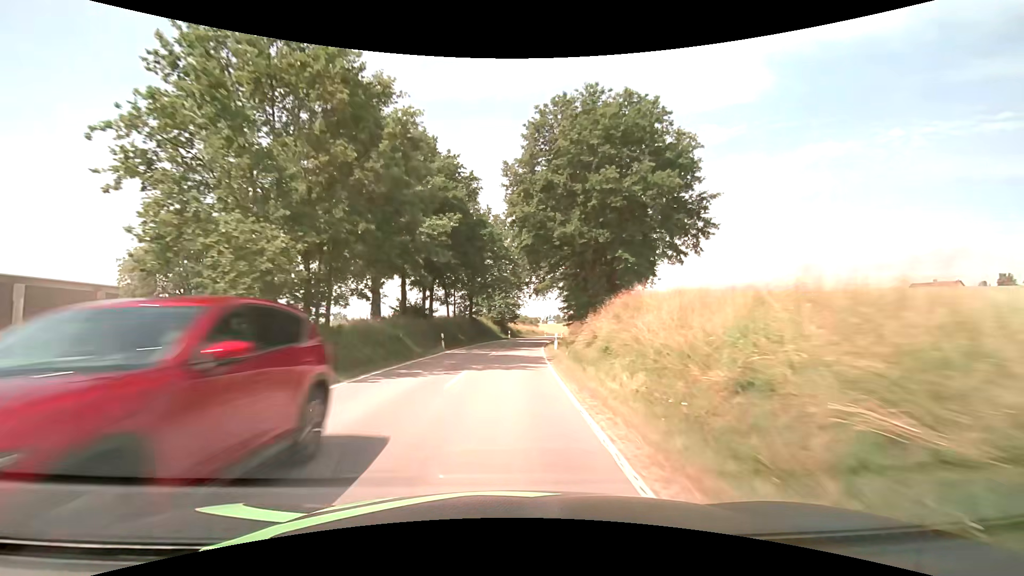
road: secondary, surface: asphalt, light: Day
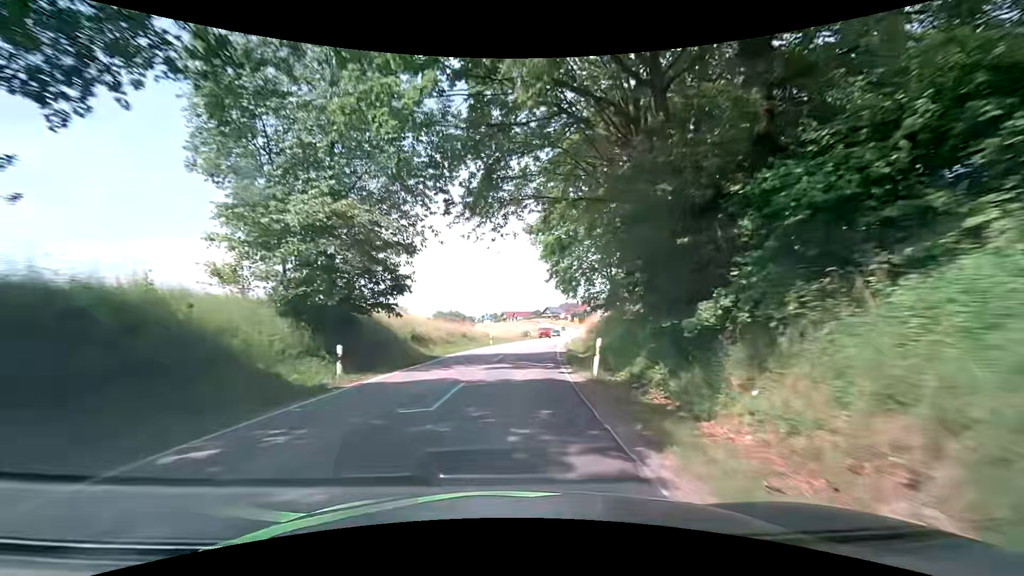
(+2.6, +52.3) m; +7°
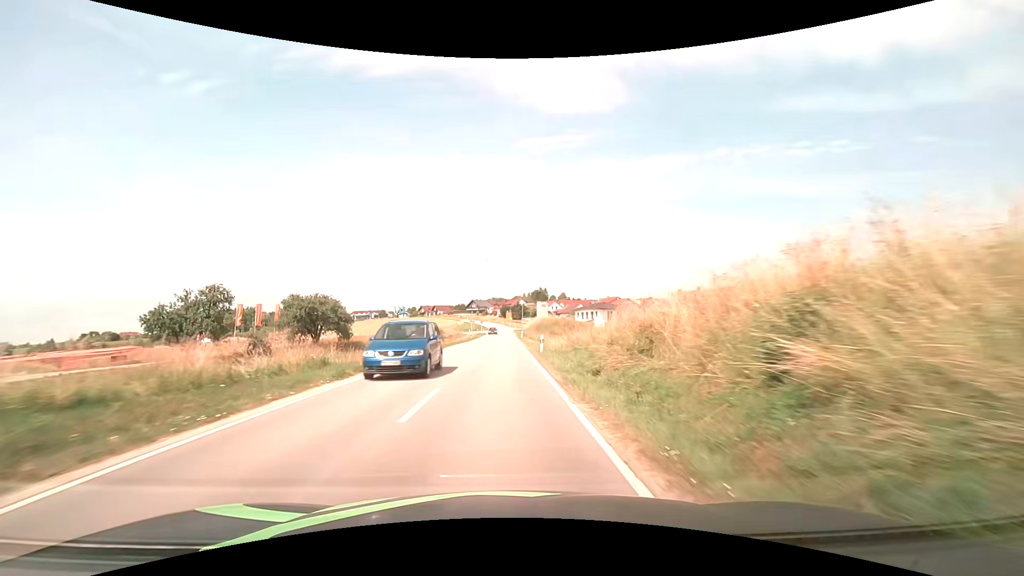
(+4.3, +49.8) m; +9°
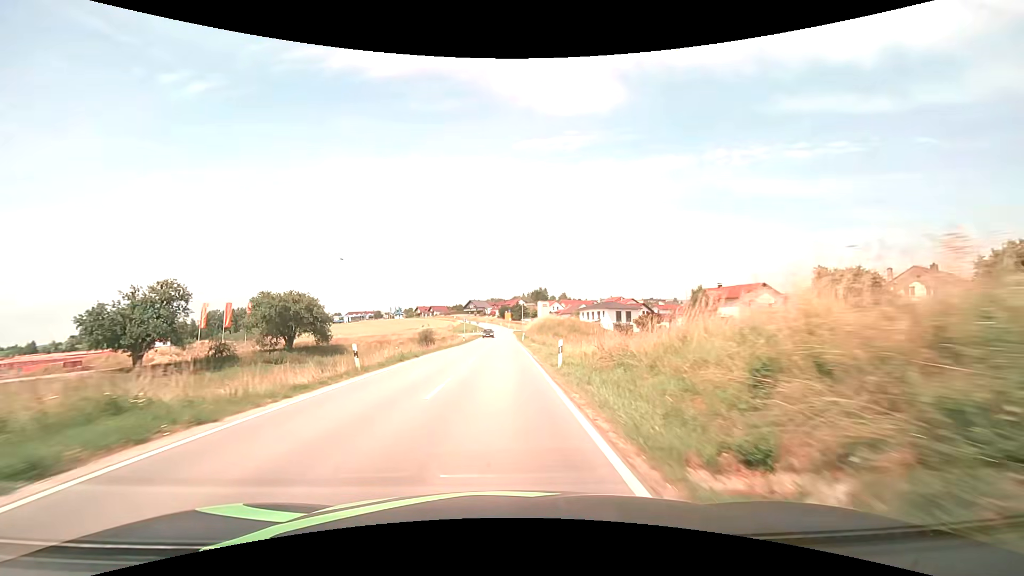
(0.0, +10.0) m; 0°
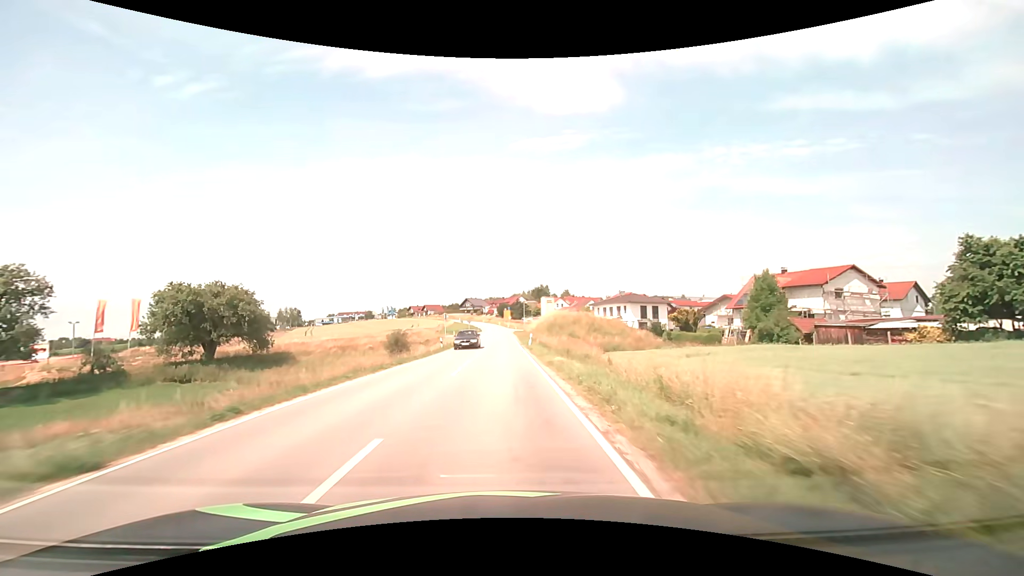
(0.0, +20.2) m; 0°
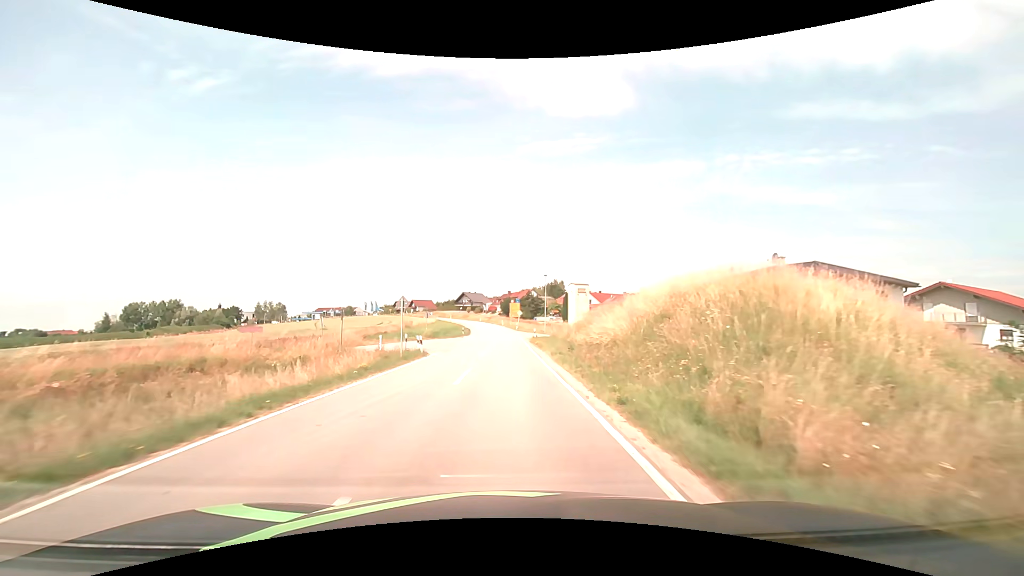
(-0.6, +51.8) m; -1°
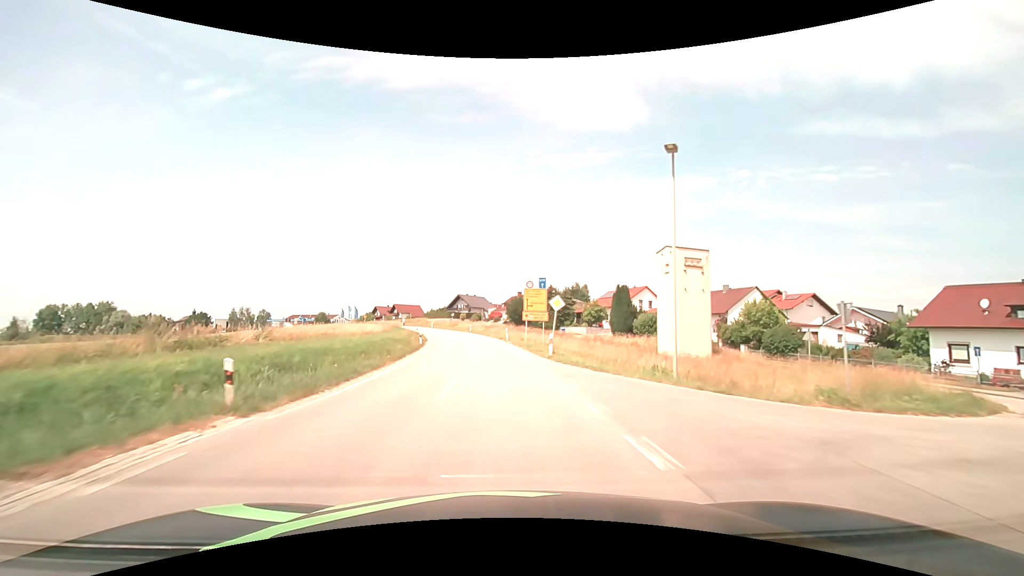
(0.0, +51.8) m; -1°
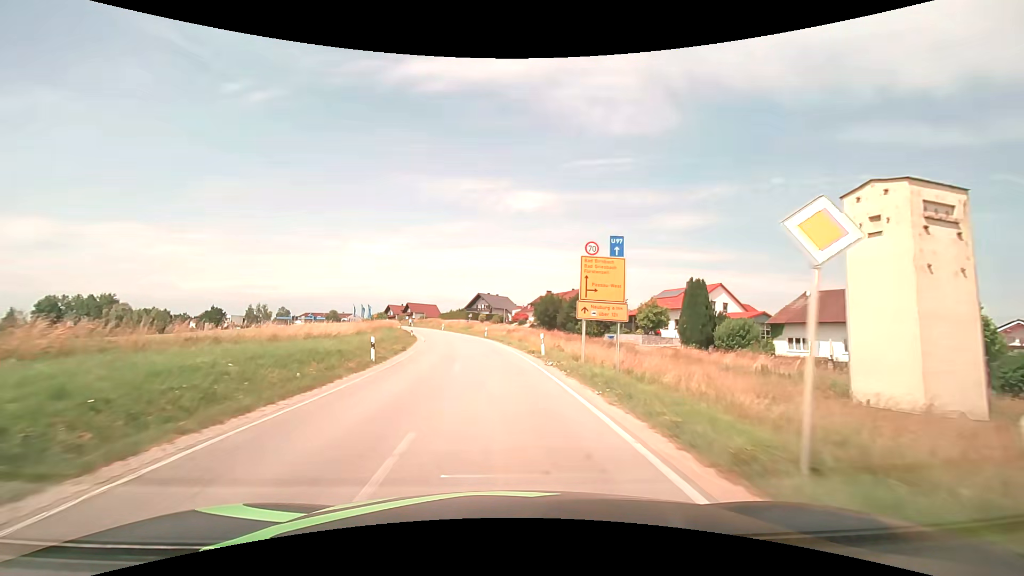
(-0.4, +19.7) m; -3°
(0, +10) (-1, +20) (-1, +30) (-3, +40) (-4, +50) (-6, +60) (-8, +69) (-11, +79) (-14, +89) (-17, +98) m
